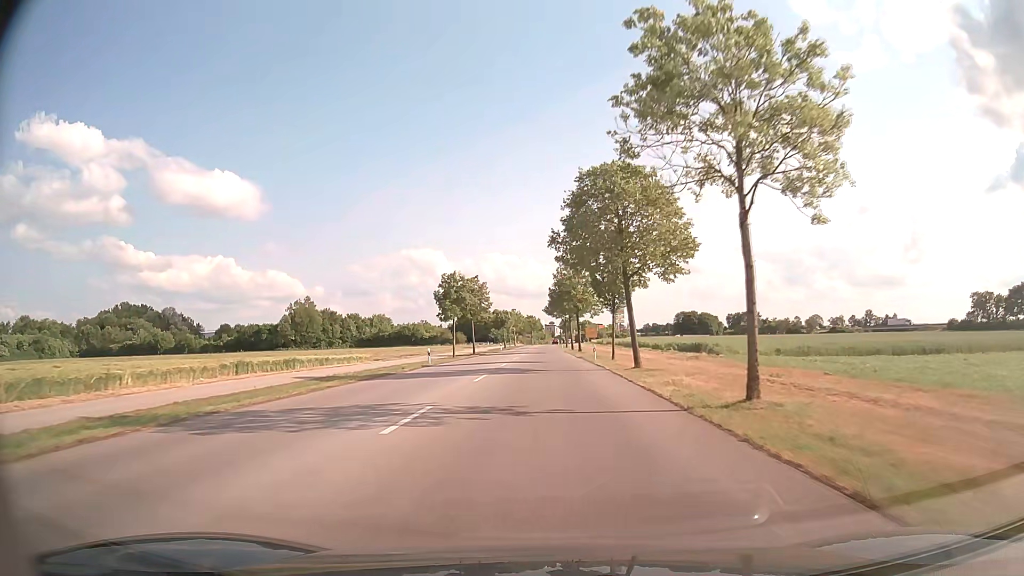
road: tertiary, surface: asphalt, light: Day
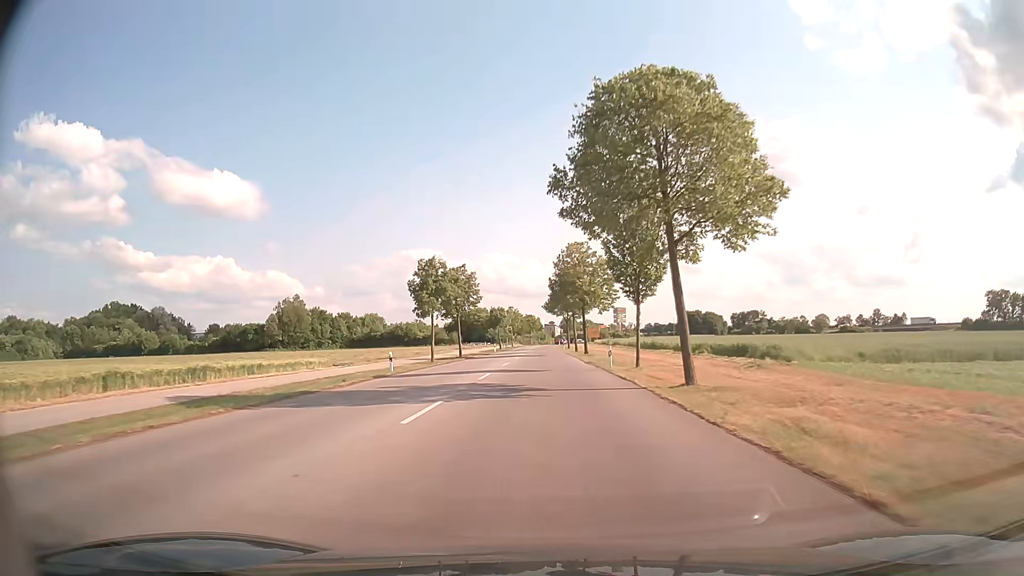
(0.0, +10.8) m; 0°
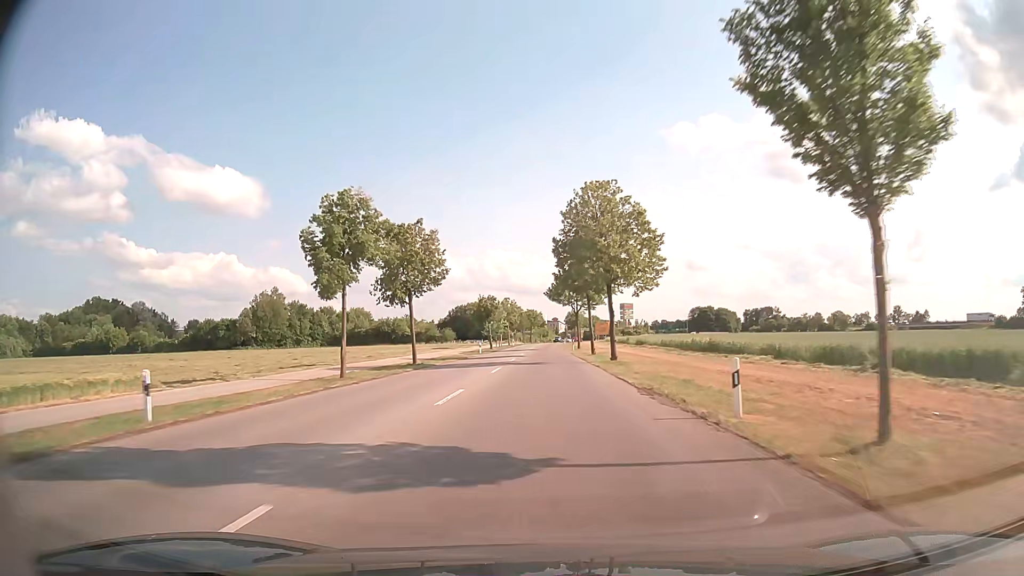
(0.0, +21.4) m; 0°
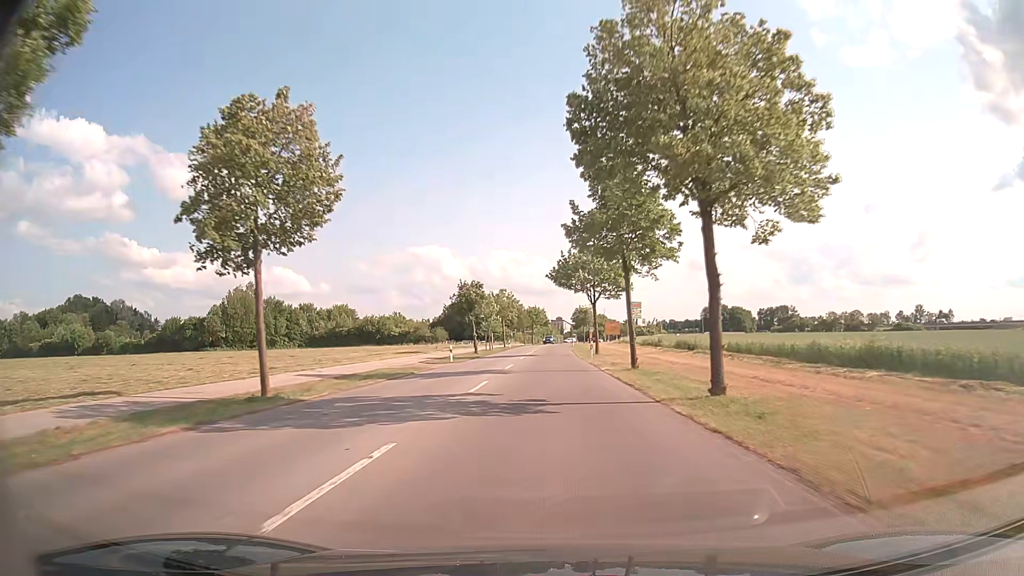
(-0.1, +20.7) m; 0°
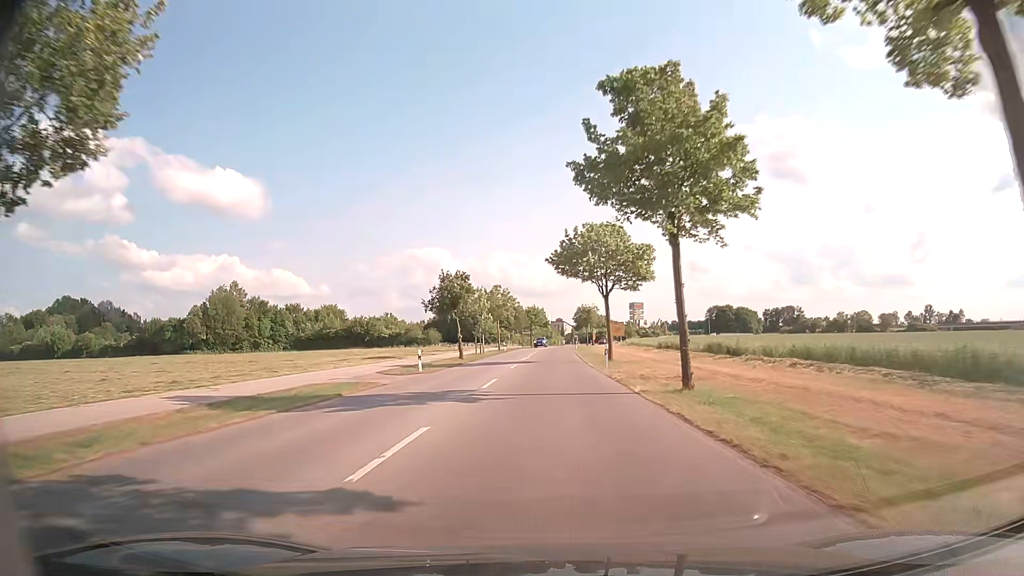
(0.0, +10.1) m; 0°
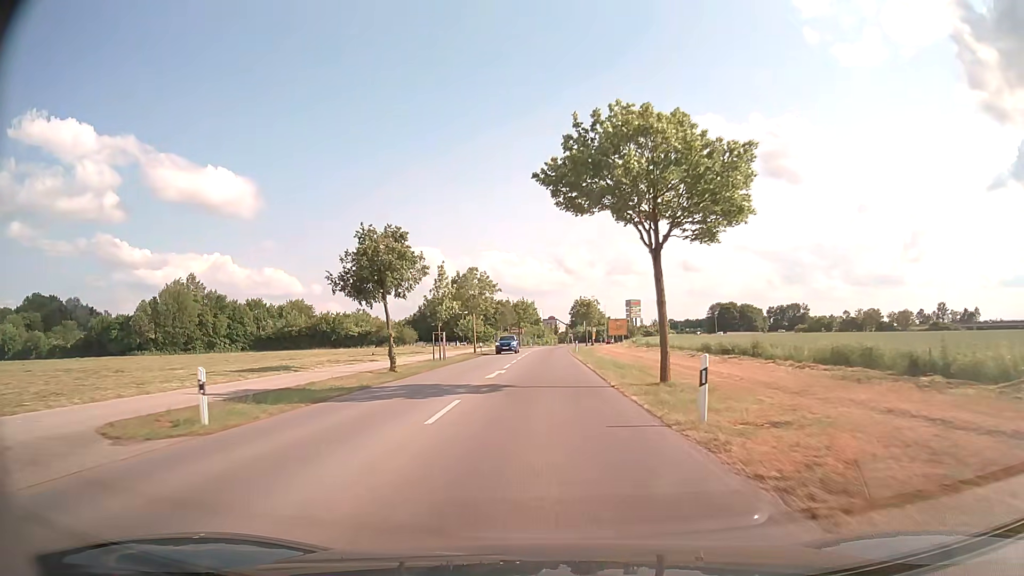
(+0.1, +19.8) m; +1°
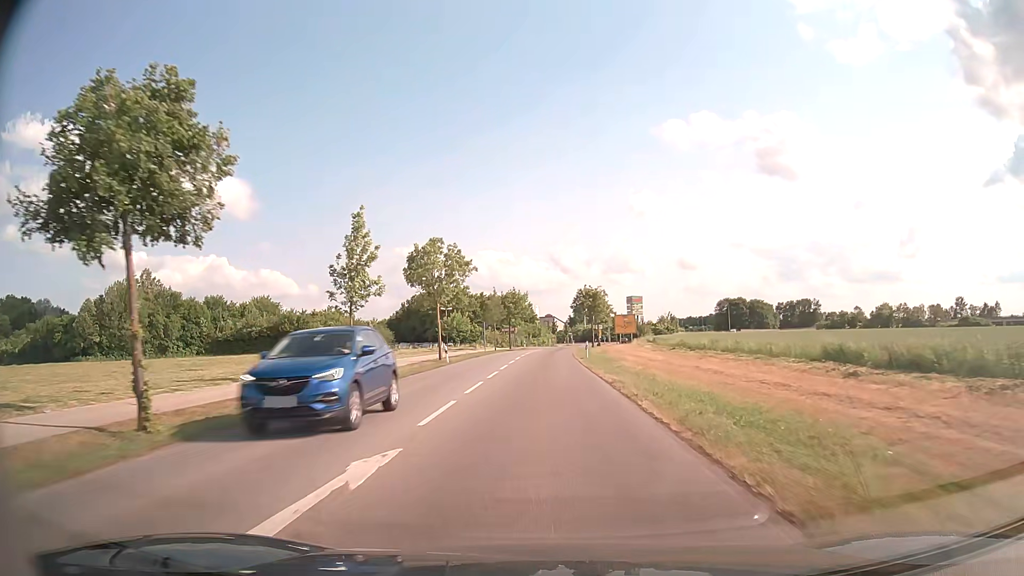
(0.0, +19.1) m; 0°
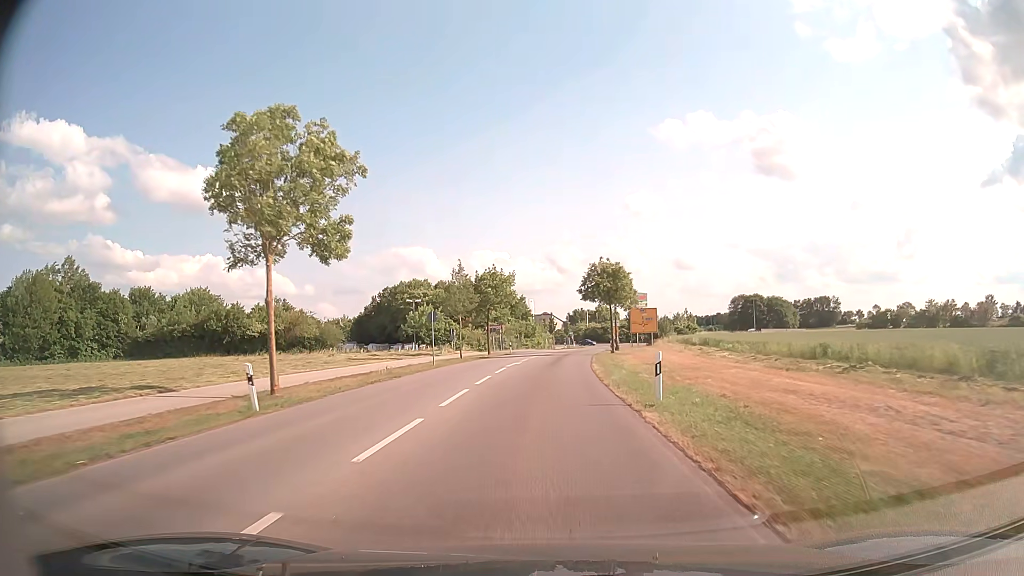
(+0.1, +27.1) m; 0°
(0, +10) (0, +20) (0, +30) (+1, +40) (+1, +50) (+2, +60) (+4, +70) (+5, +80) (+7, +90) (+9, +99) m
